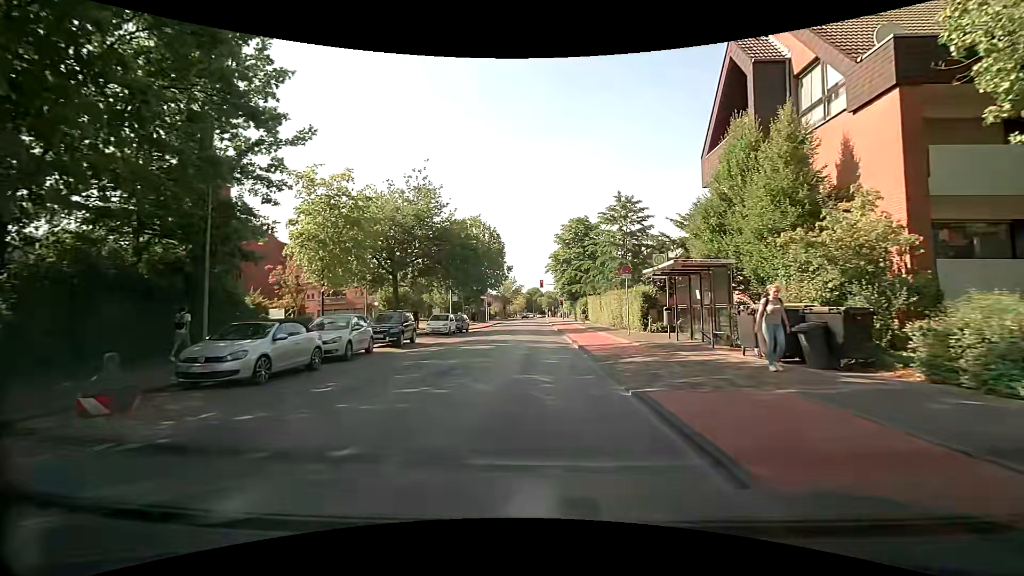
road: tertiary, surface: asphalt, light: Day
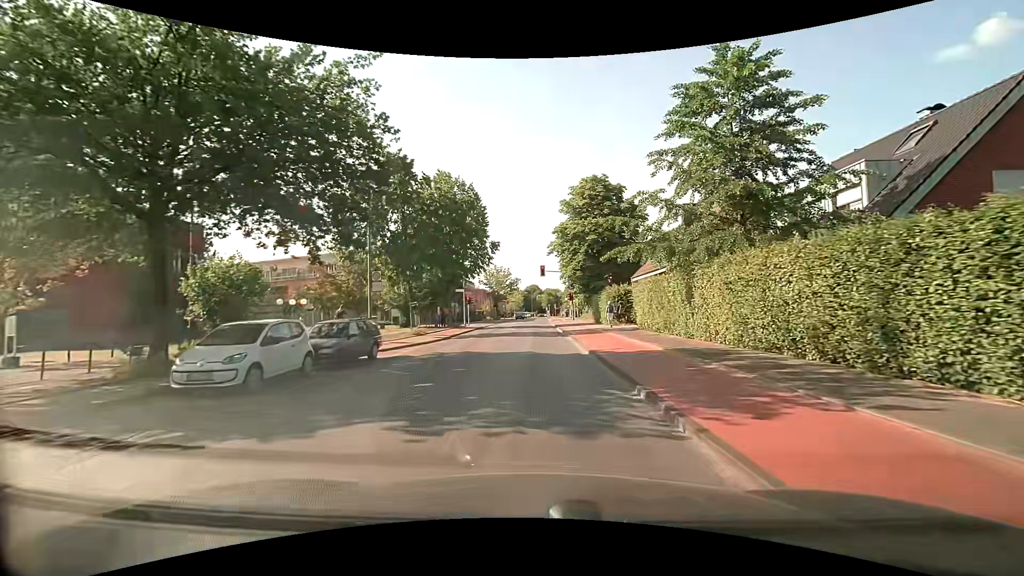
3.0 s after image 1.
(-0.1, +23.7) m; 0°
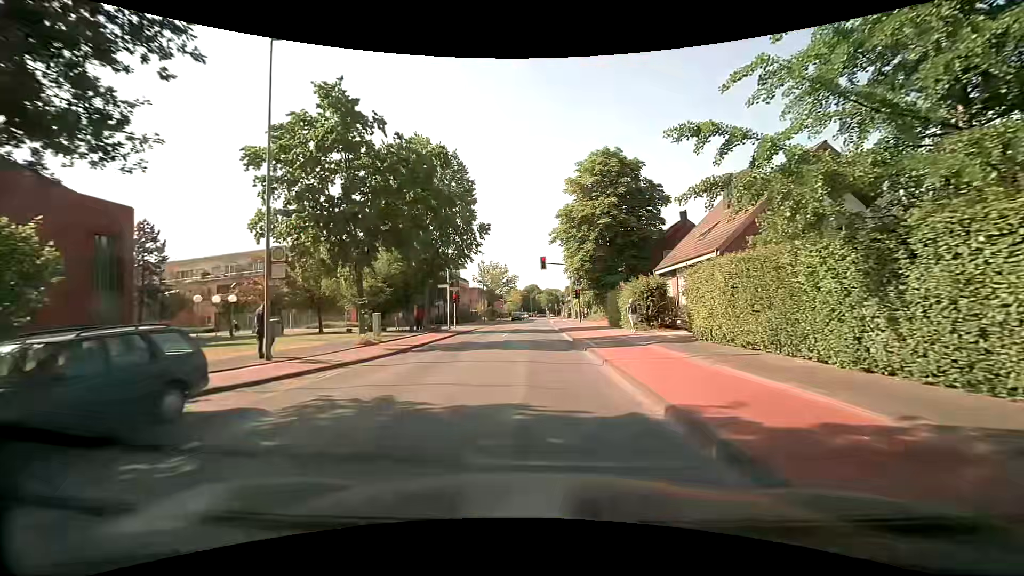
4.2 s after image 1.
(-0.1, +9.5) m; -1°
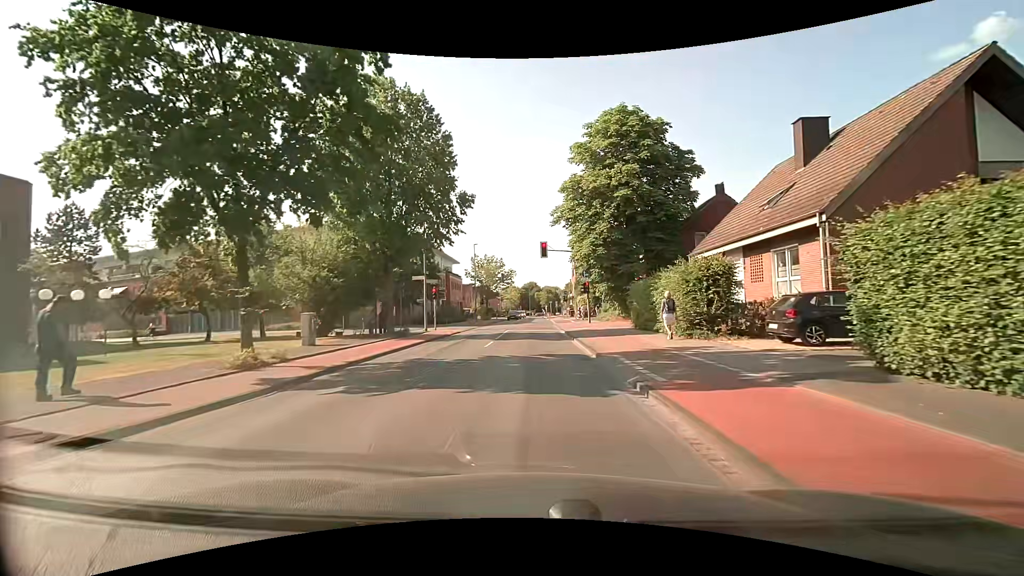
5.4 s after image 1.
(+0.1, +9.2) m; +1°
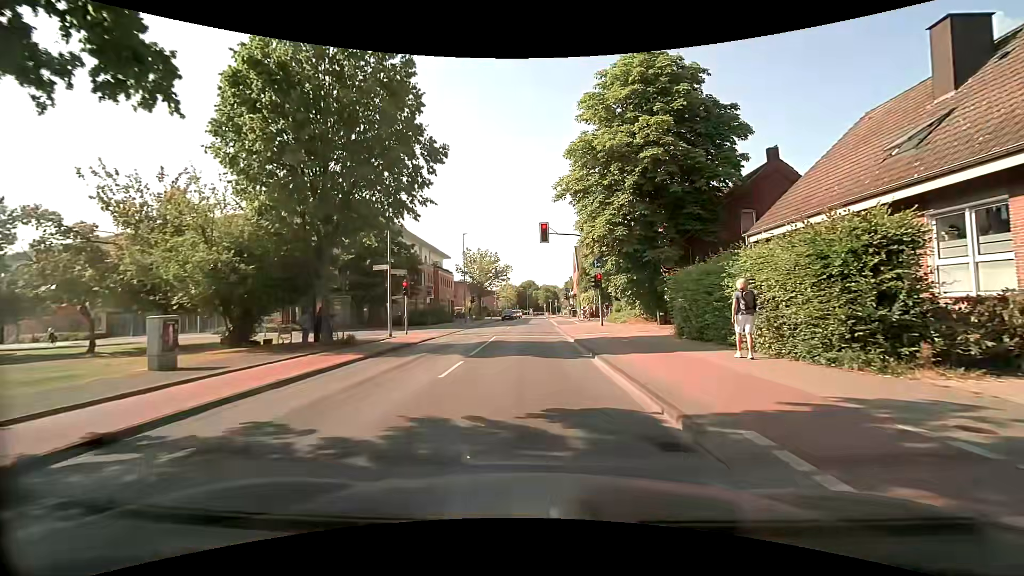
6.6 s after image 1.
(0.0, +8.3) m; 0°
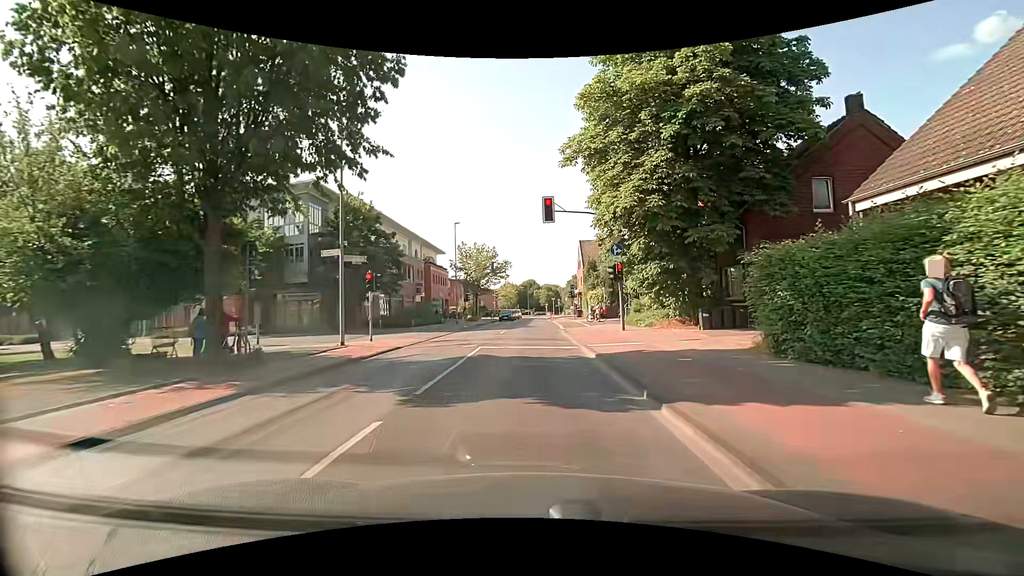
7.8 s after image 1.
(0.0, +6.9) m; 0°
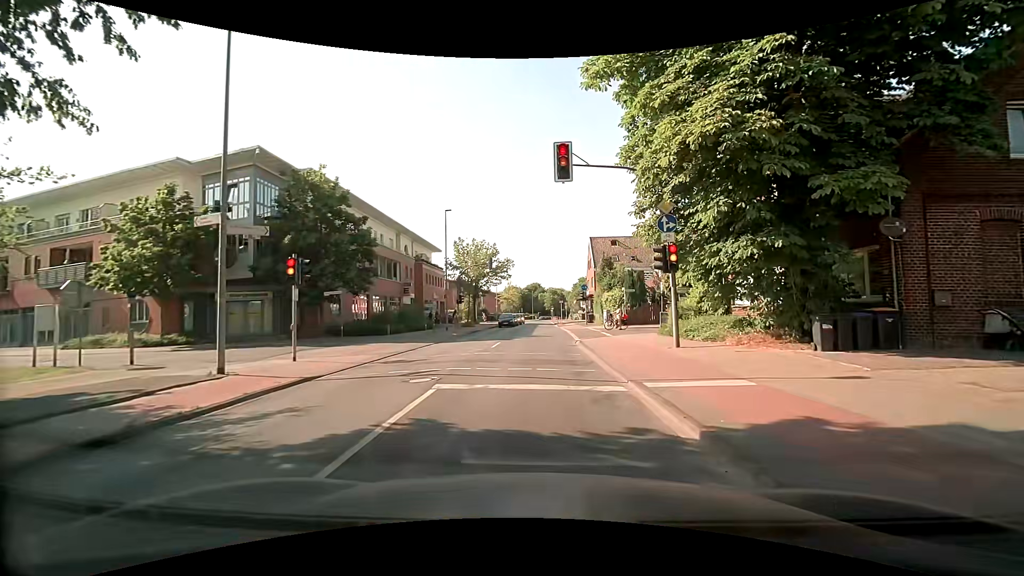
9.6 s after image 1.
(-0.1, +8.2) m; -2°
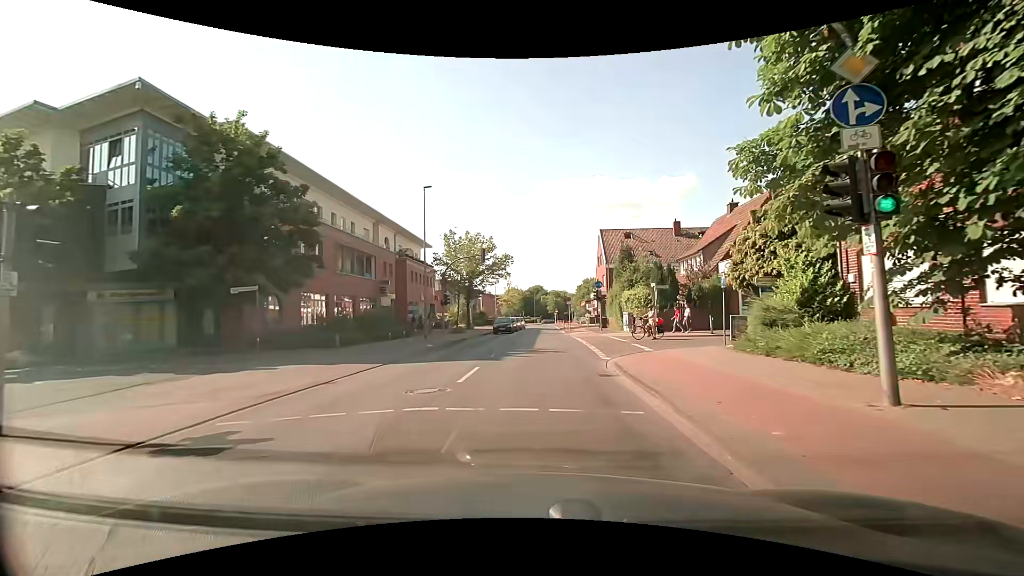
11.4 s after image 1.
(+0.1, +9.3) m; 0°
(0, +10) (0, +20) (+1, +30) (+1, +40) (+1, +50) (+2, +60) (+2, +70) (+2, +80) (+2, +90) (+2, +100) m
